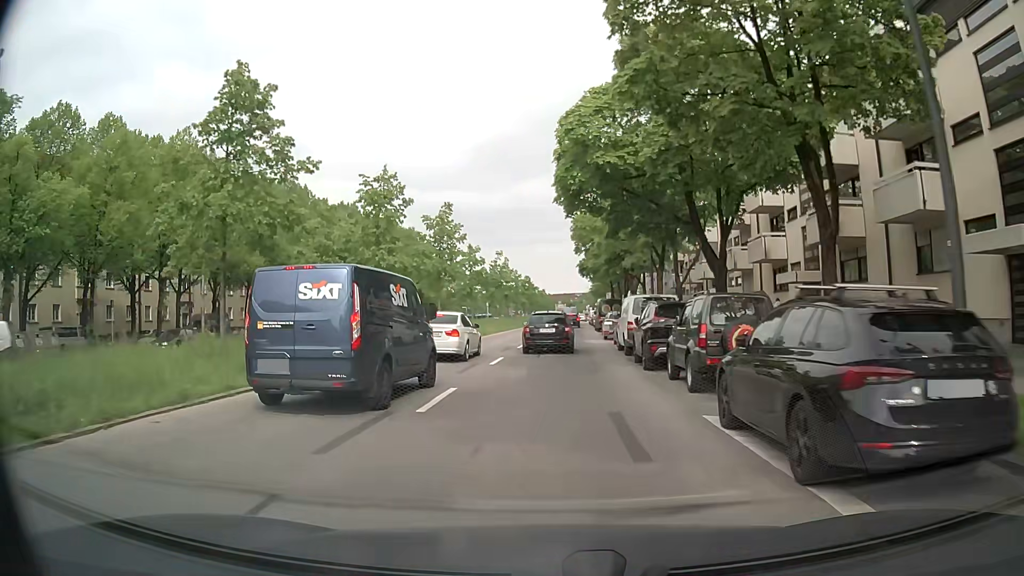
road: secondary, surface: asphalt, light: Day
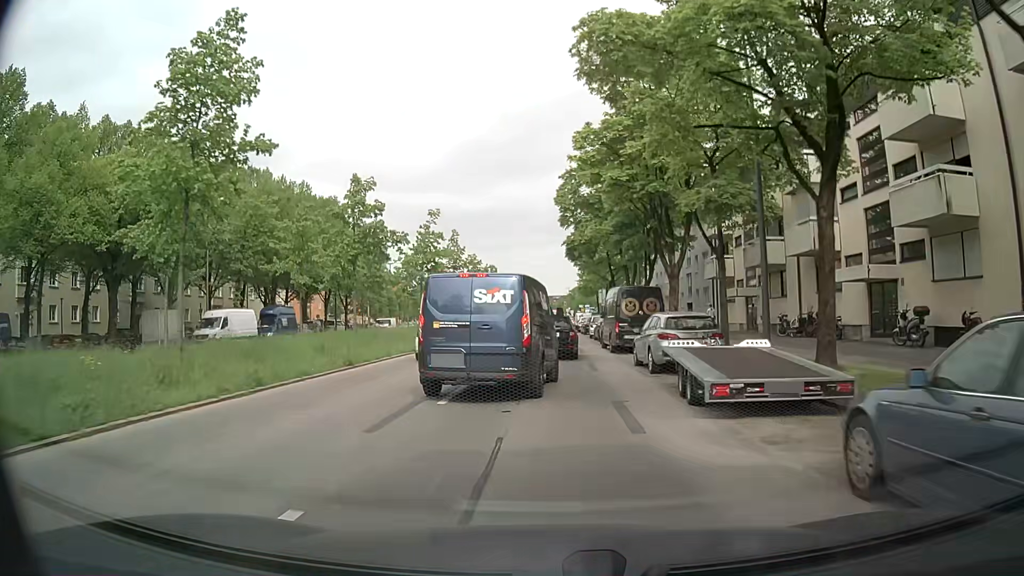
(+0.2, +25.9) m; +1°
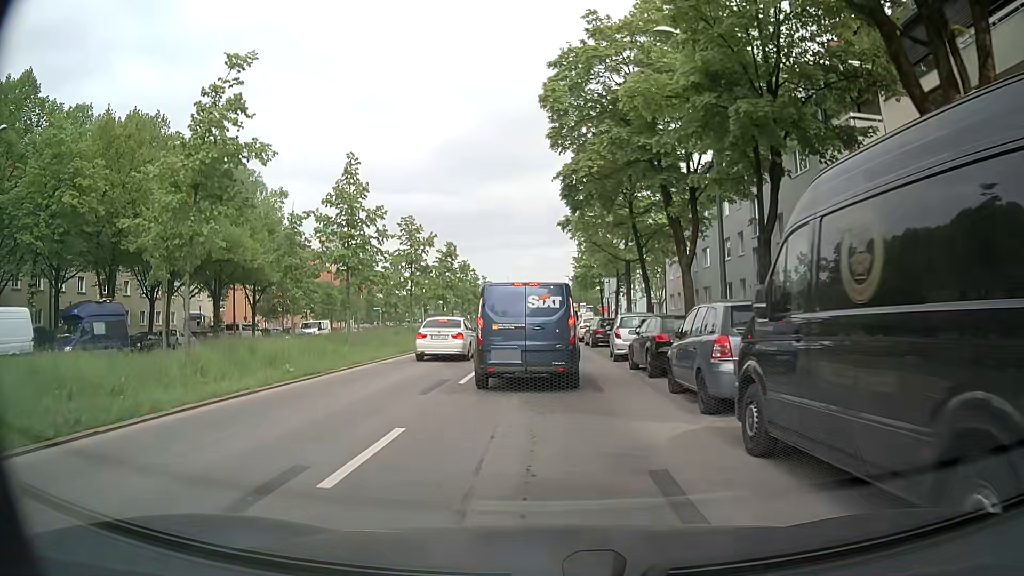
(+0.5, +23.1) m; +1°
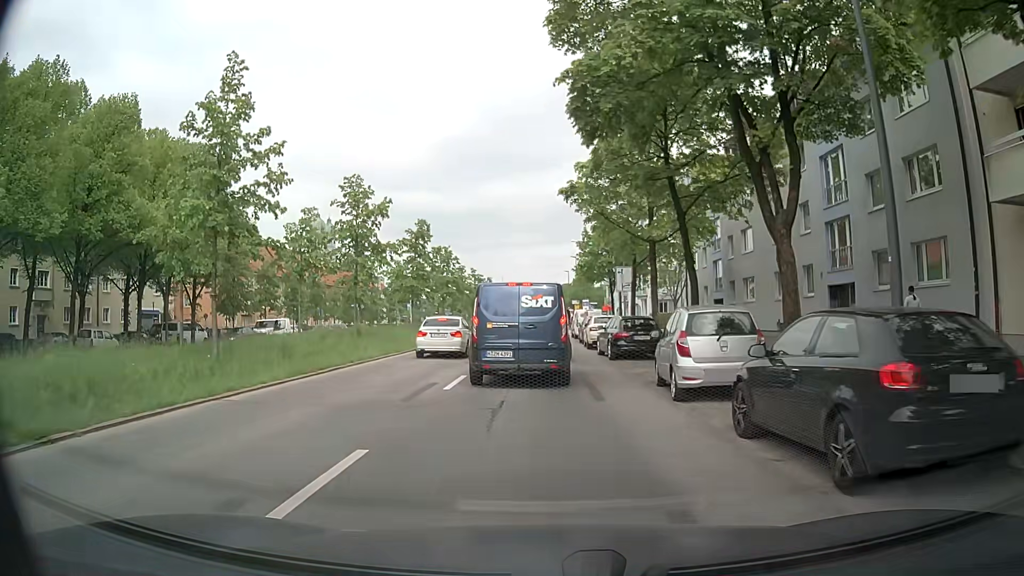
(+0.1, +10.5) m; 0°
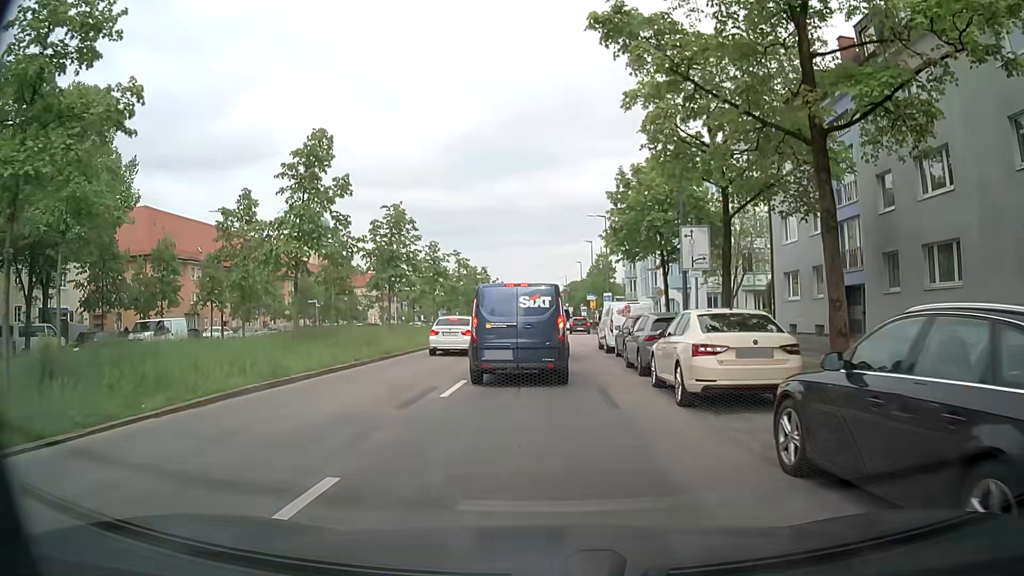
(0.0, +19.1) m; 0°
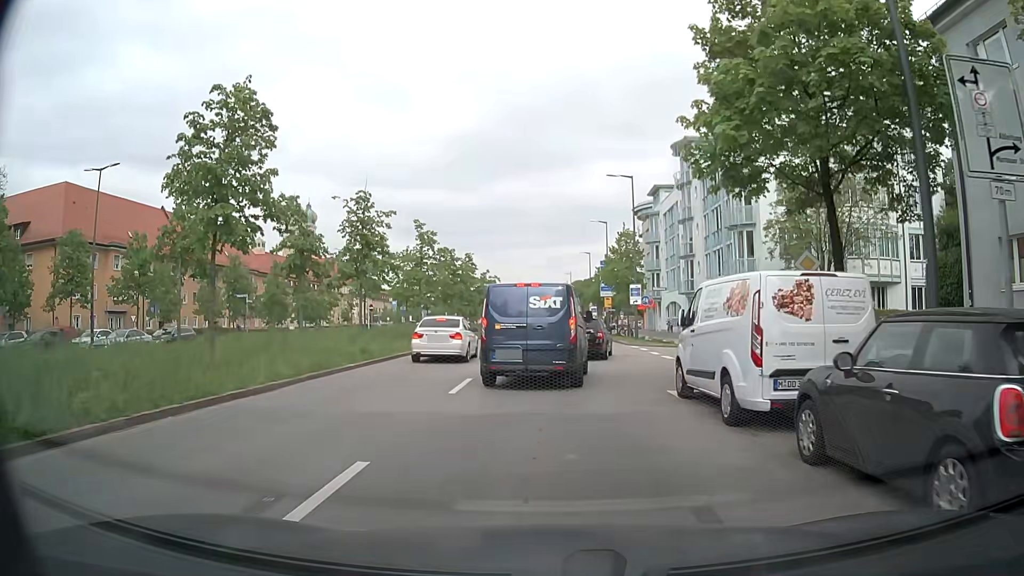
(0.0, +17.4) m; -1°
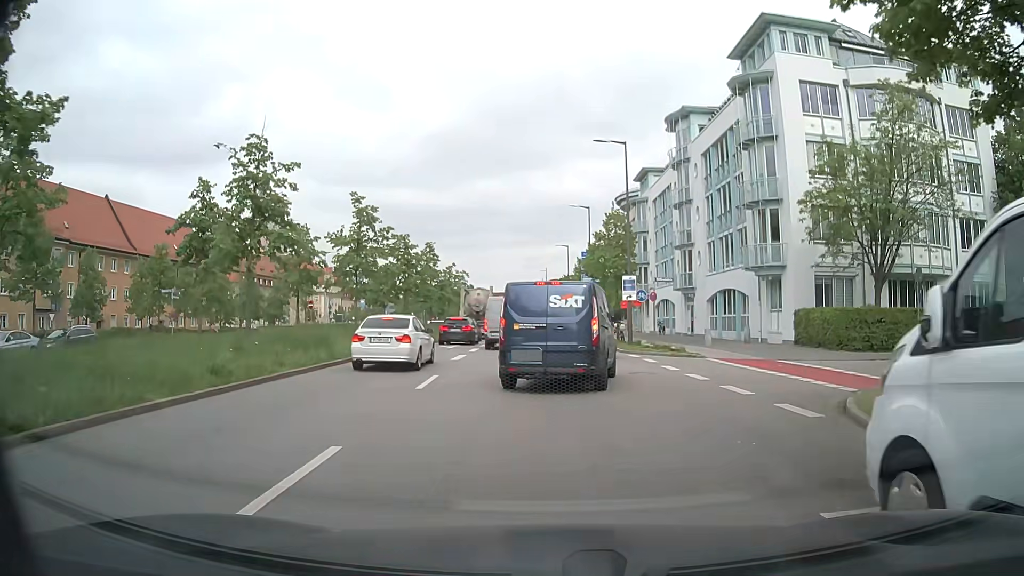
(+0.2, +8.3) m; +2°
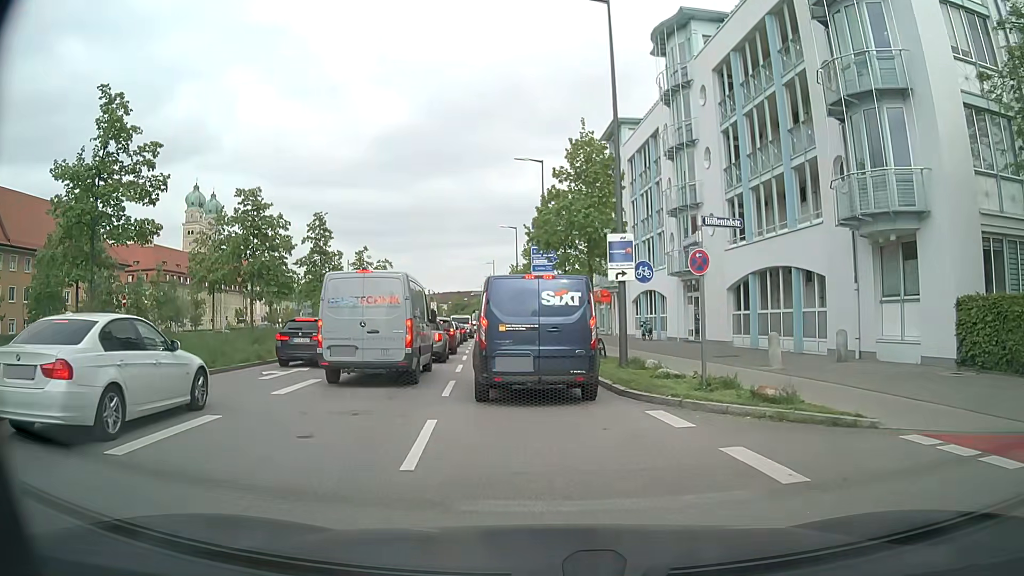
(+0.9, +15.9) m; +4°
